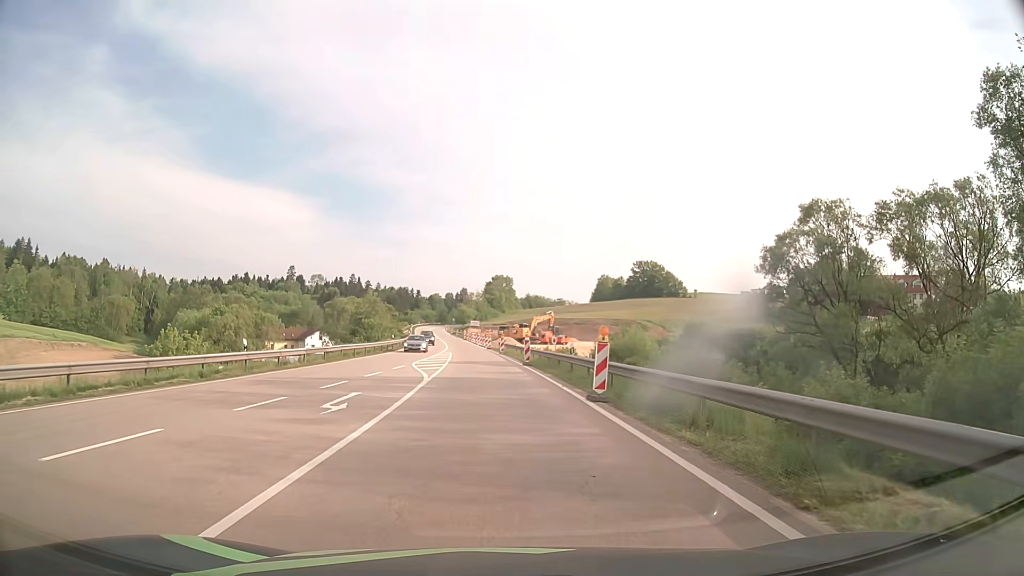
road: primary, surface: asphalt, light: Day
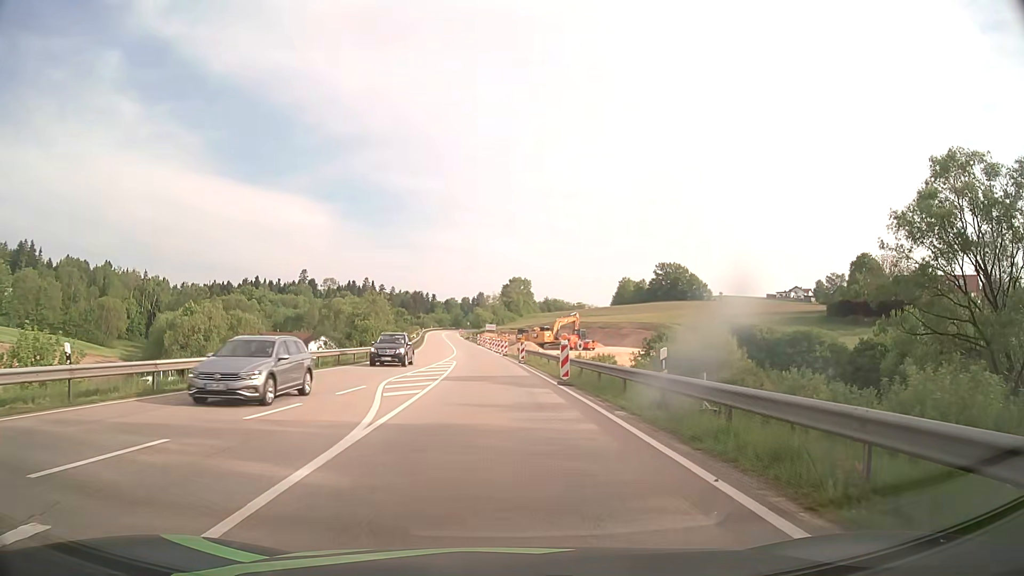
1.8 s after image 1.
(-0.2, +13.1) m; -1°
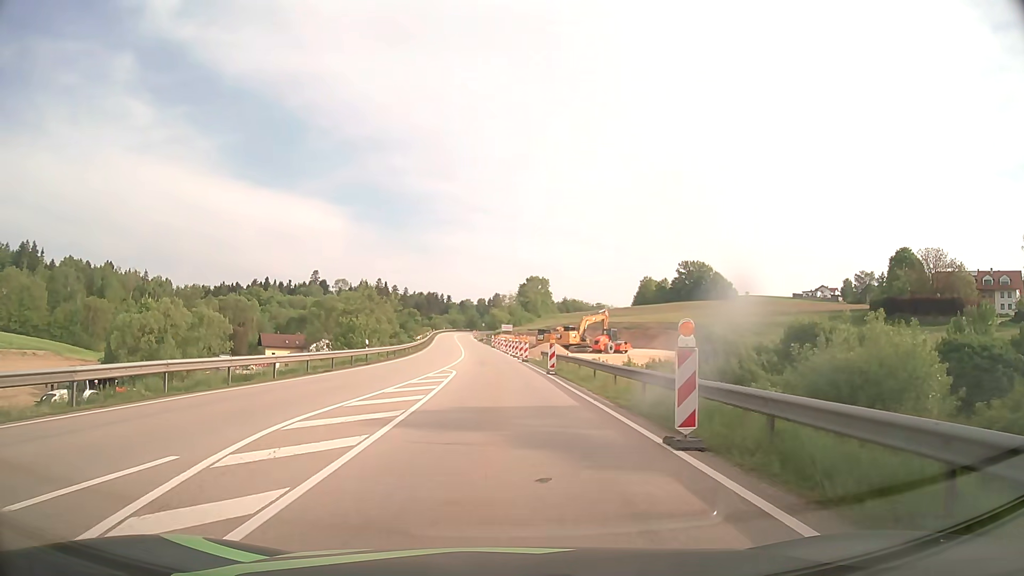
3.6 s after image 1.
(-0.2, +13.3) m; -1°
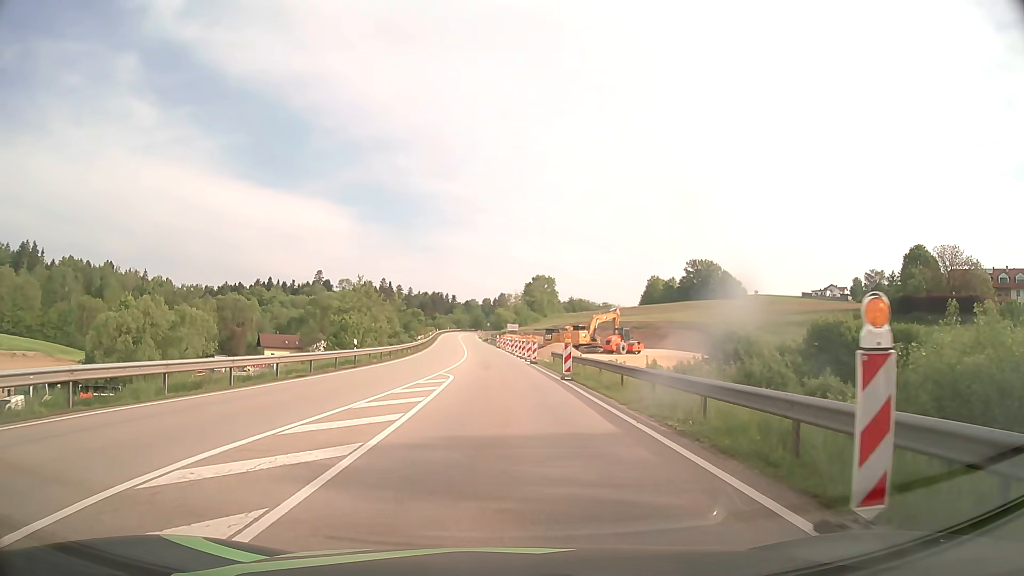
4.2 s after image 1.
(0.0, +4.7) m; -1°
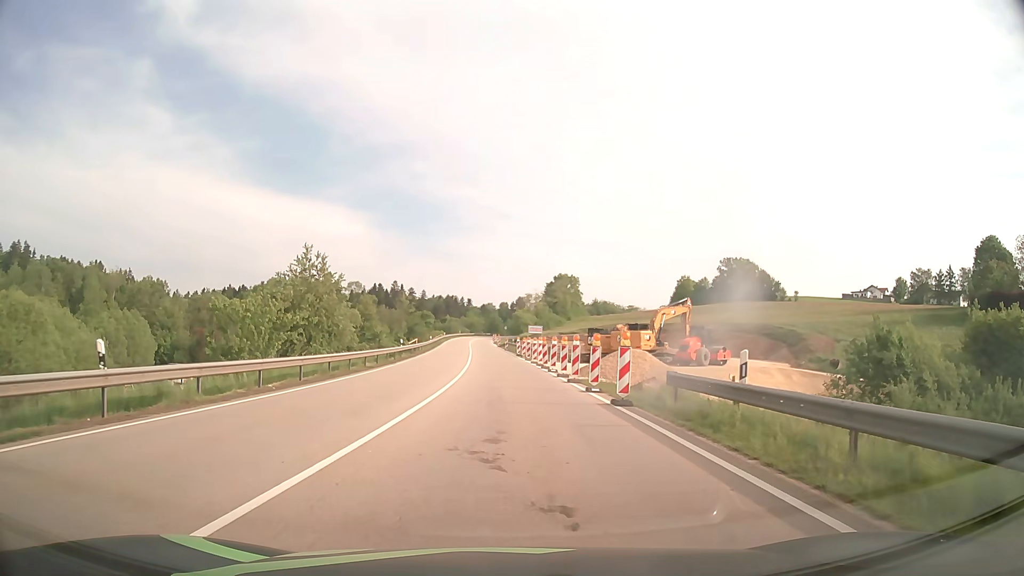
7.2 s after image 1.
(-0.4, +25.1) m; -1°
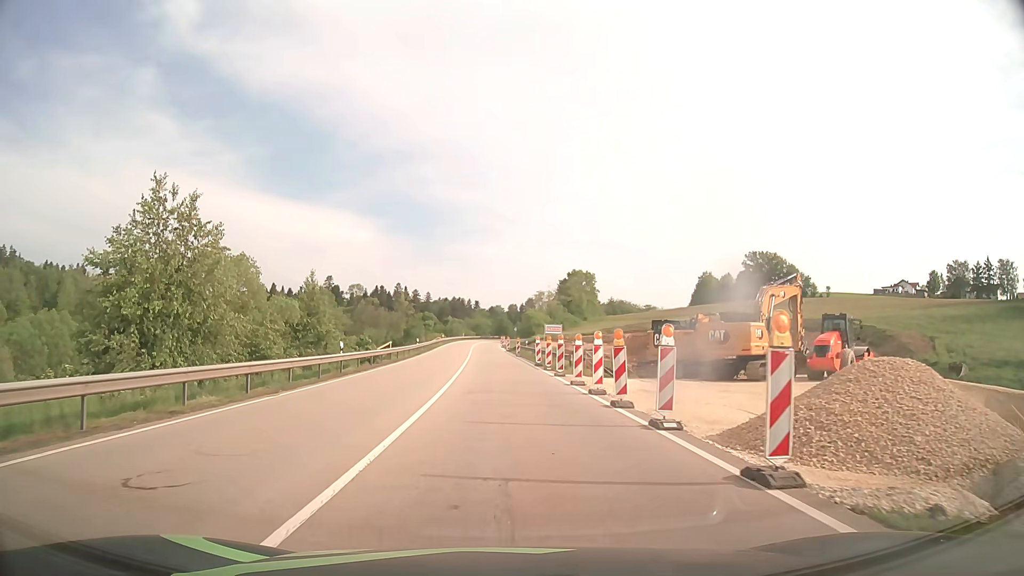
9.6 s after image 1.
(-0.1, +21.4) m; -1°
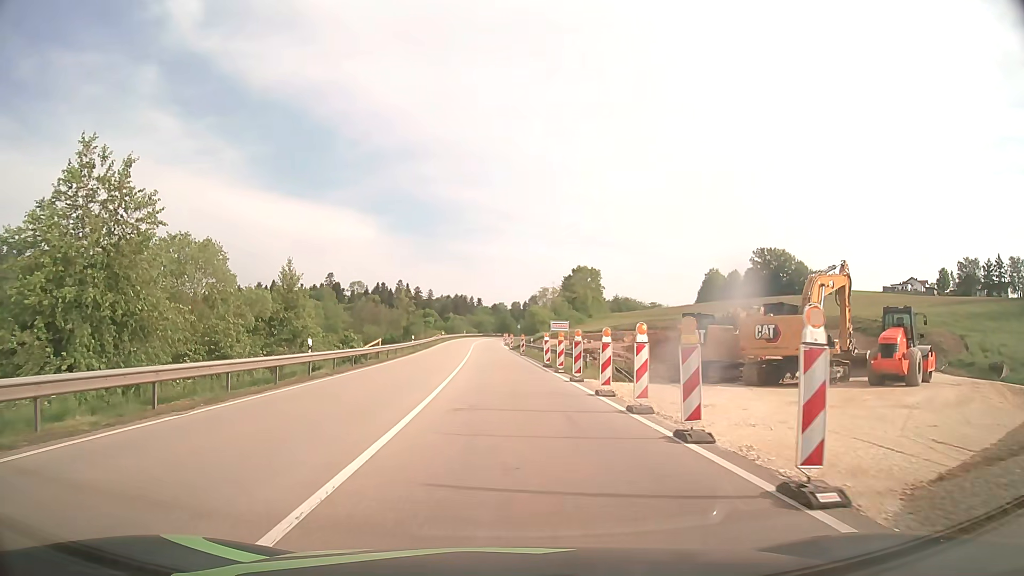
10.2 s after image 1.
(0.0, +5.4) m; -1°
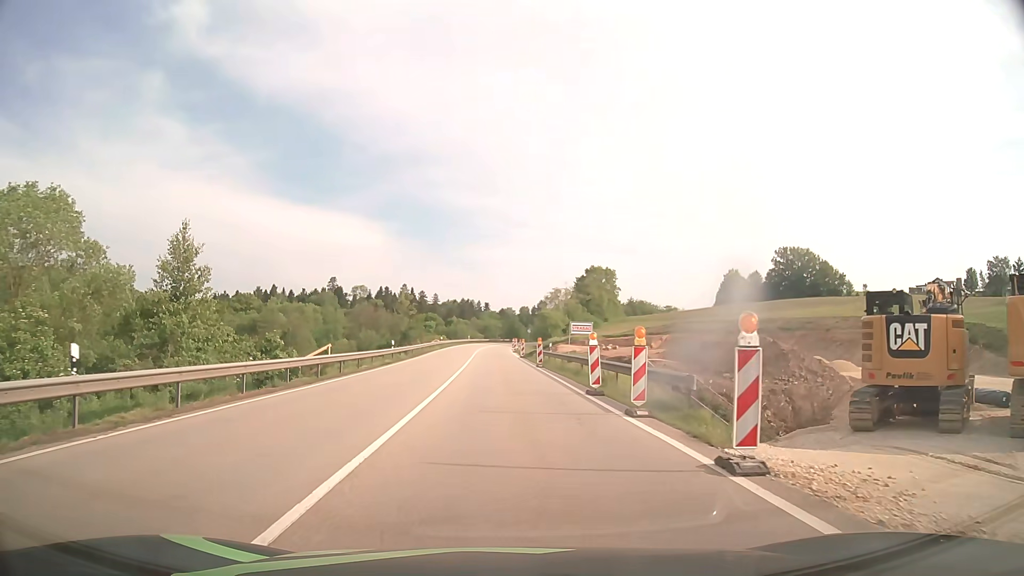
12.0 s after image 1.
(0.0, +14.8) m; 0°
